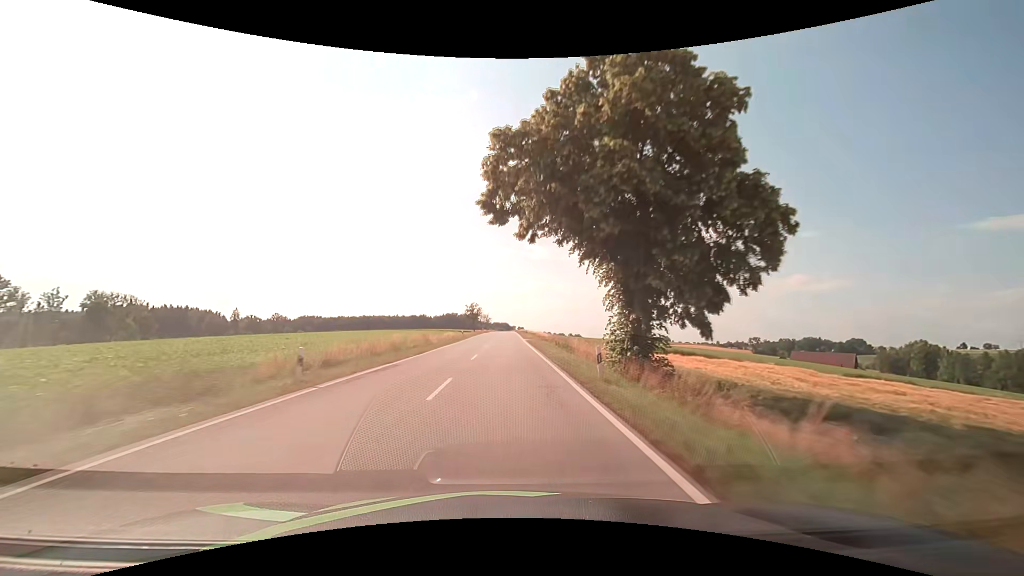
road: secondary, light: Day
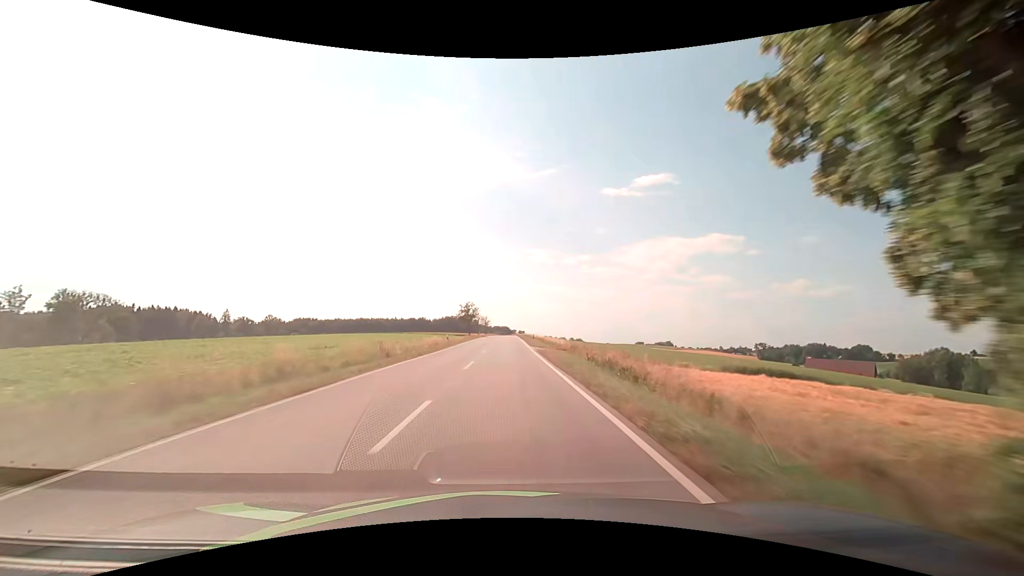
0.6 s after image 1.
(-0.1, +15.8) m; 0°
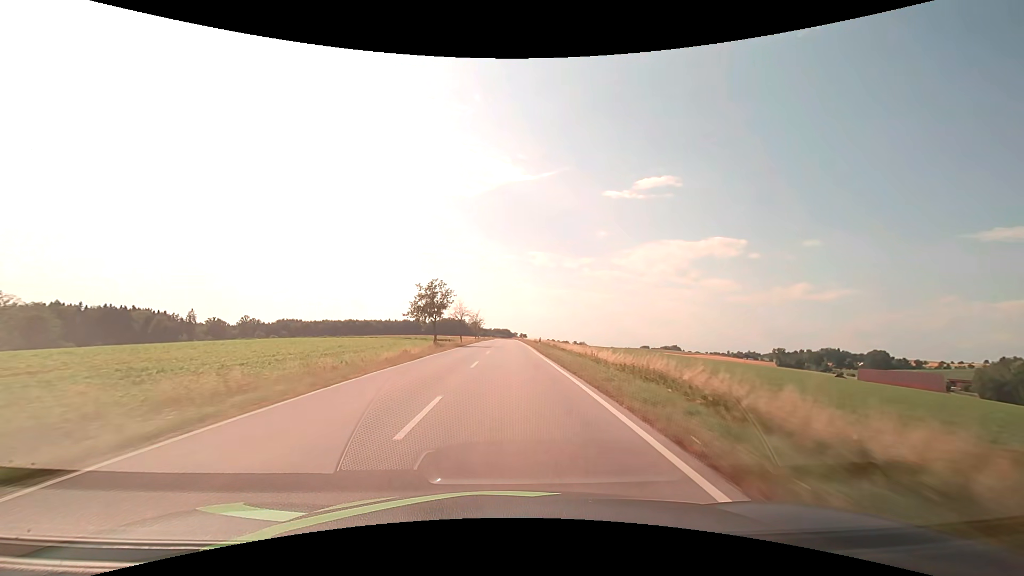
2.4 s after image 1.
(0.0, +47.5) m; 0°
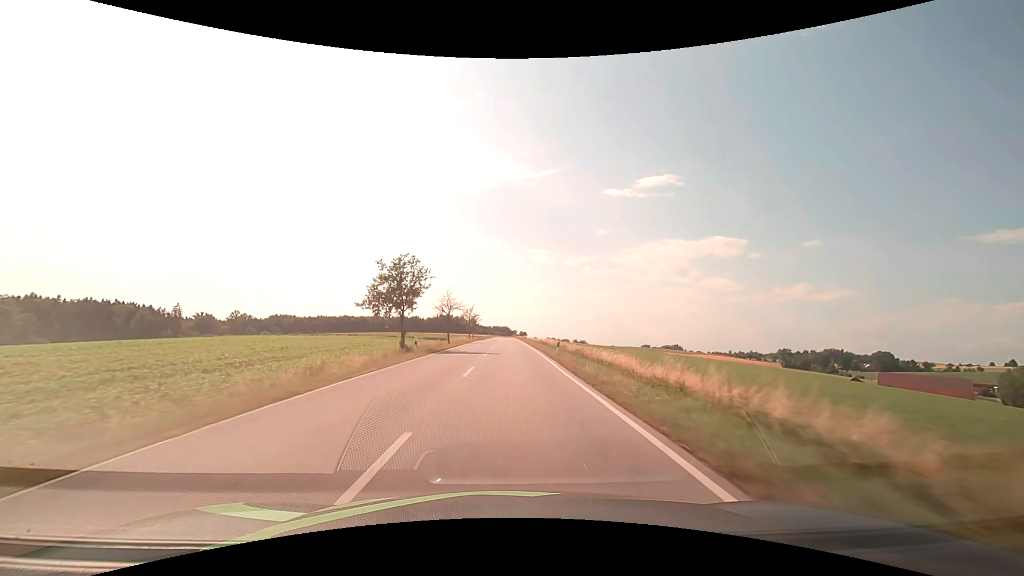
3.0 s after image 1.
(0.0, +15.8) m; 0°
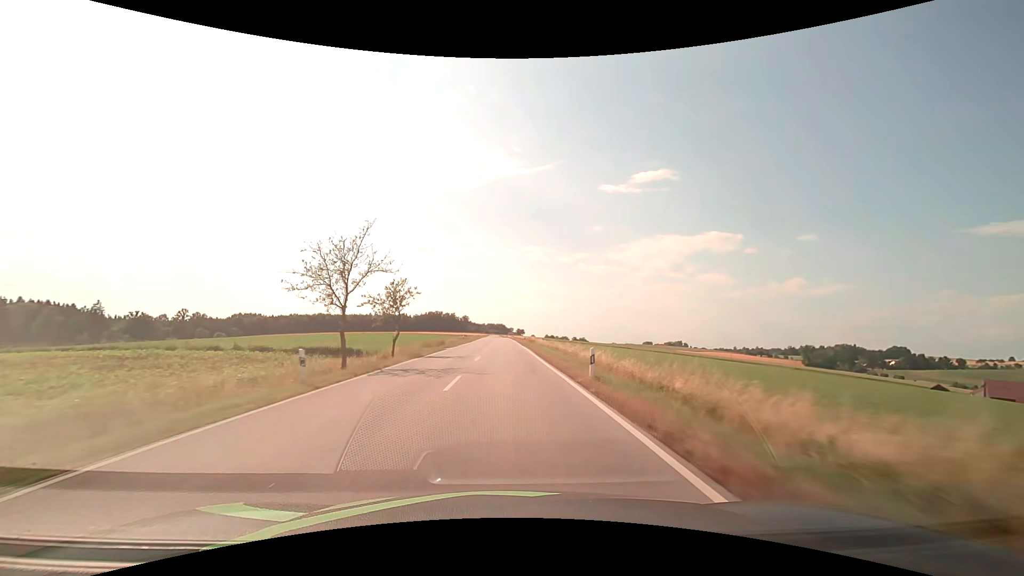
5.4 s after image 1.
(+0.3, +63.2) m; 0°
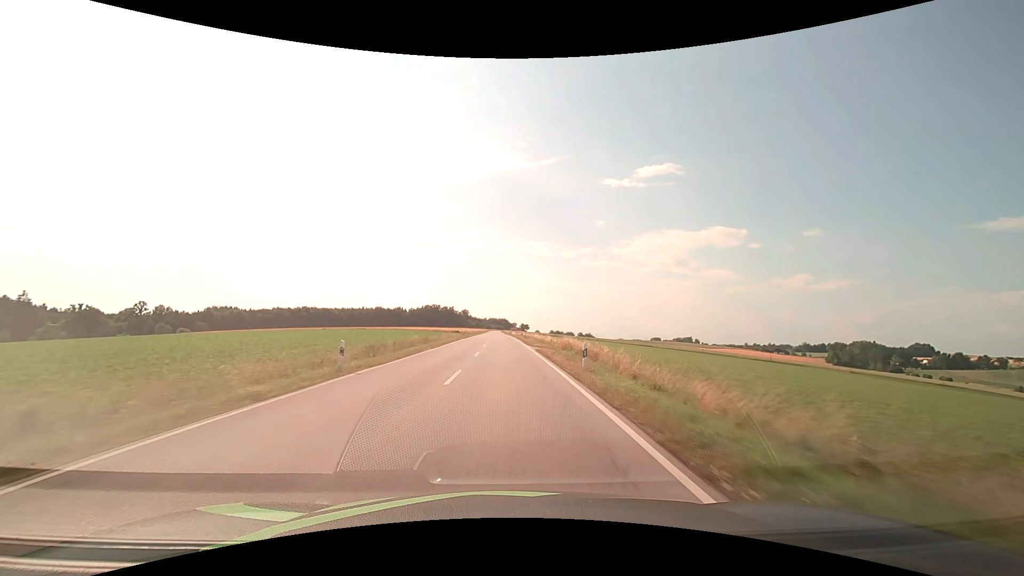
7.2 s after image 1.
(-0.1, +47.6) m; 0°
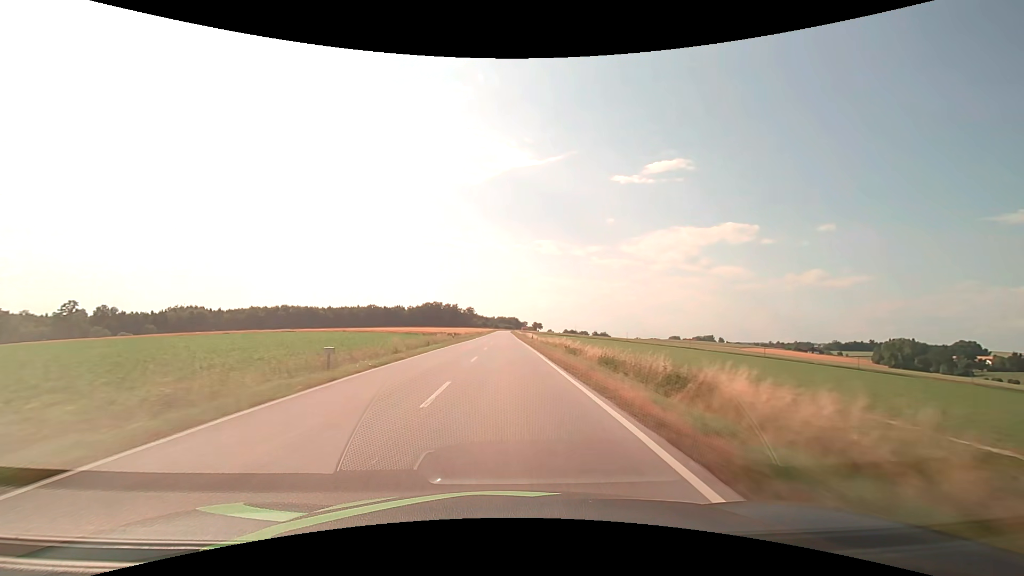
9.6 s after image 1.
(-0.6, +63.5) m; -1°
(0, +10) (0, +20) (0, +30) (0, +40) (0, +50) (0, +60) (0, +70) (0, +80) (0, +90) (0, +100) m
